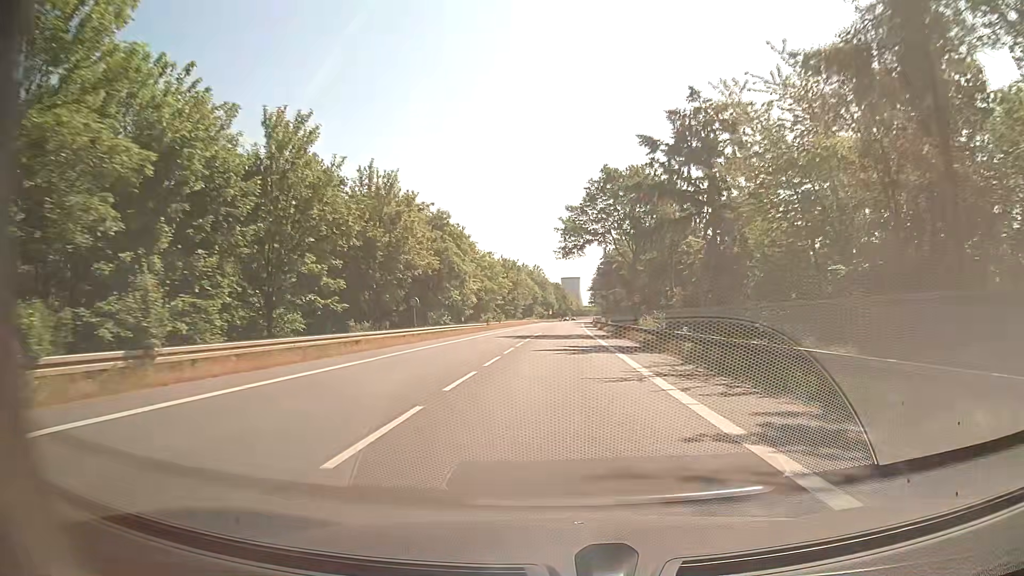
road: secondary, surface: asphalt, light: Day
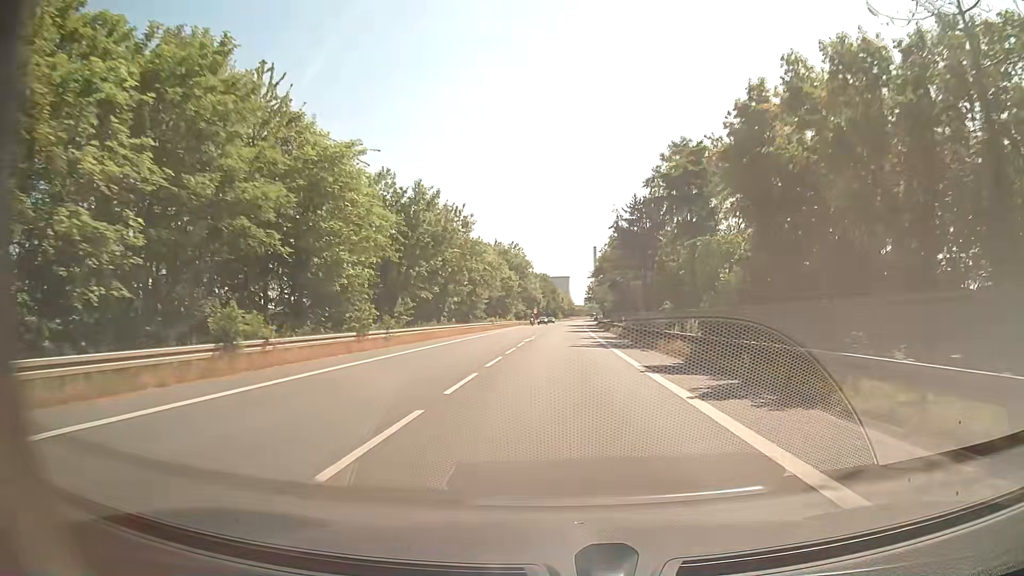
(0.0, +56.4) m; +1°
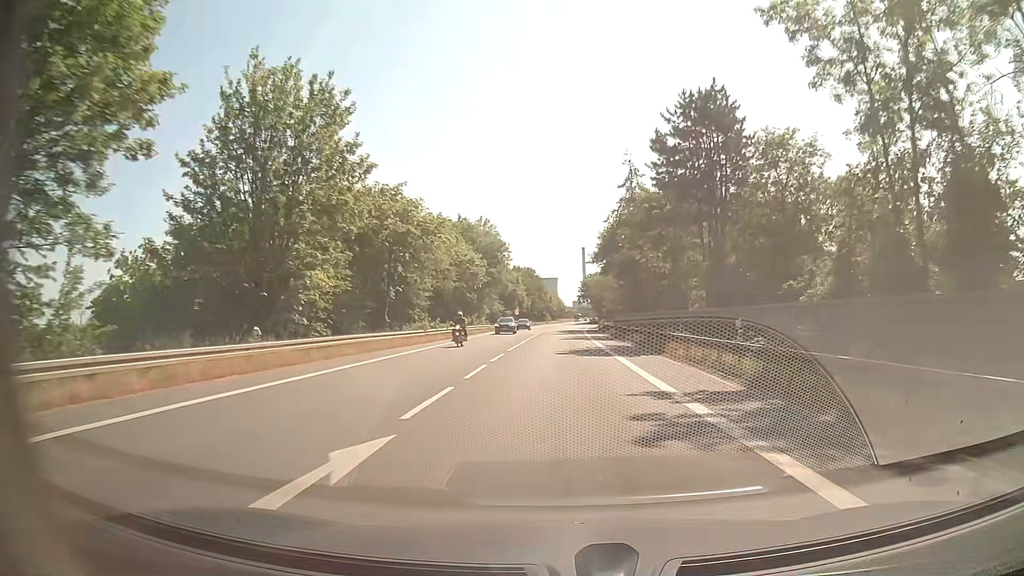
(+0.2, +33.9) m; +1°
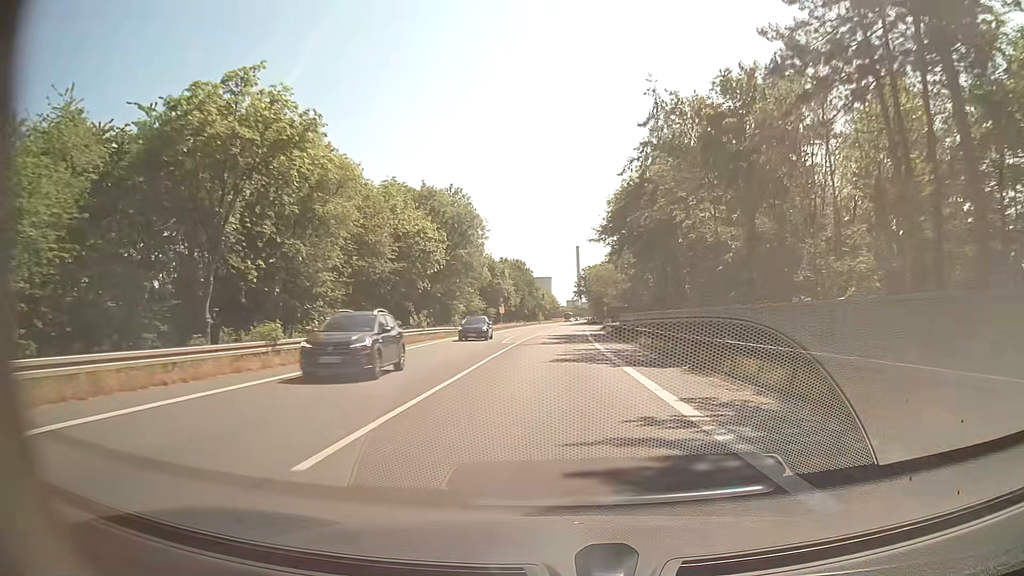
(+0.1, +22.6) m; +1°
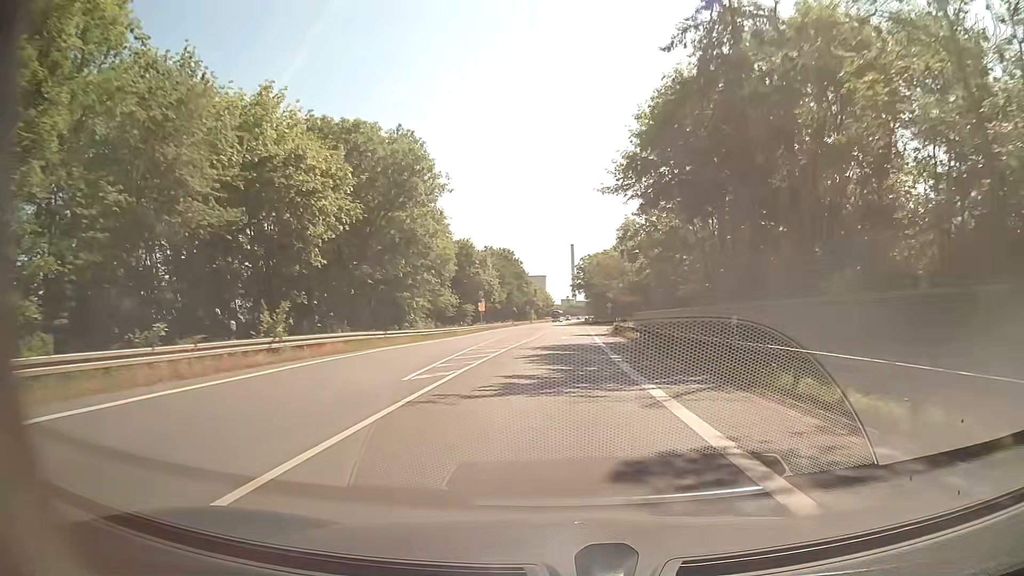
(-0.1, +22.6) m; 0°
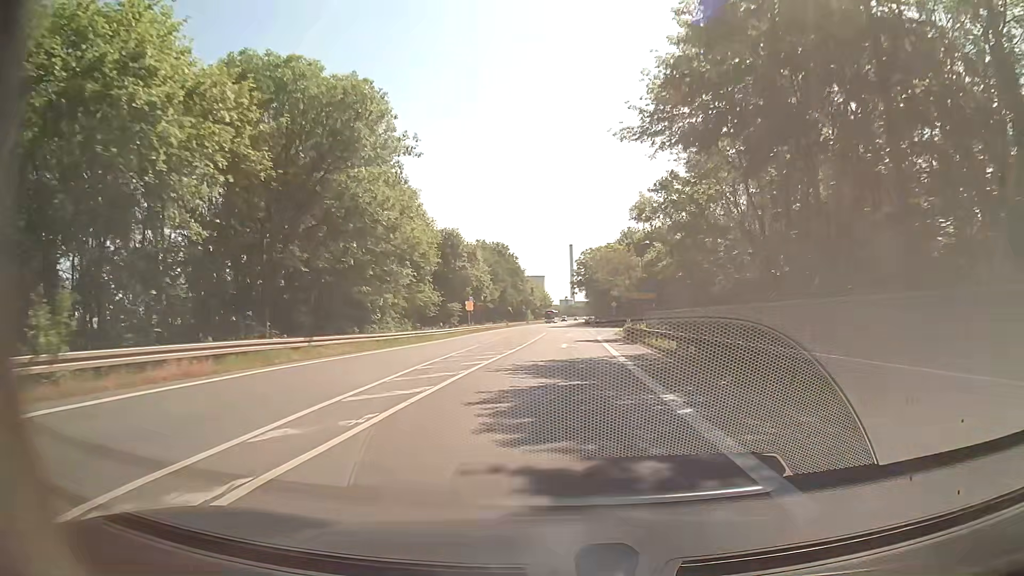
(0.0, +11.3) m; 0°
